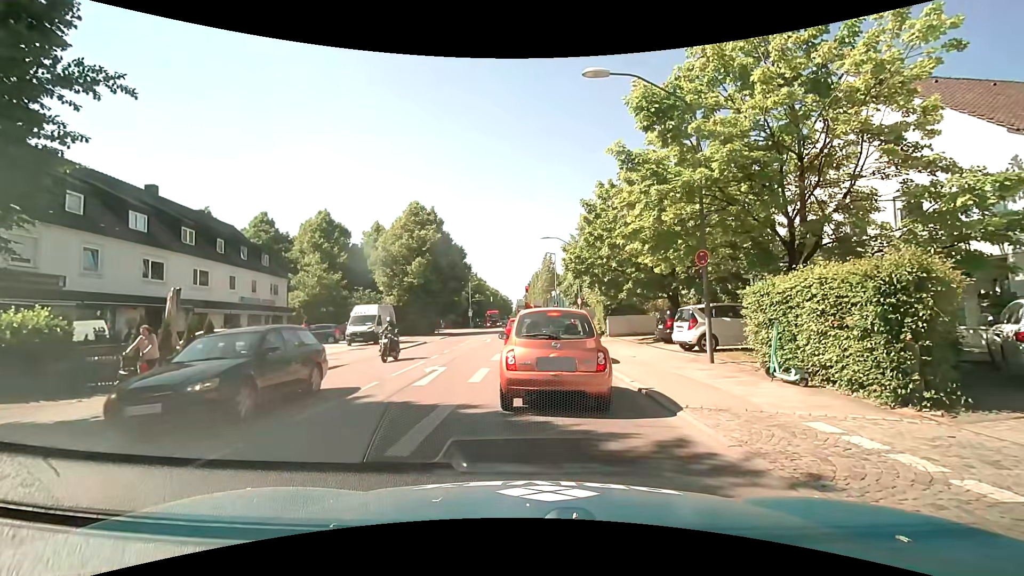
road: secondary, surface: asphalt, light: Day
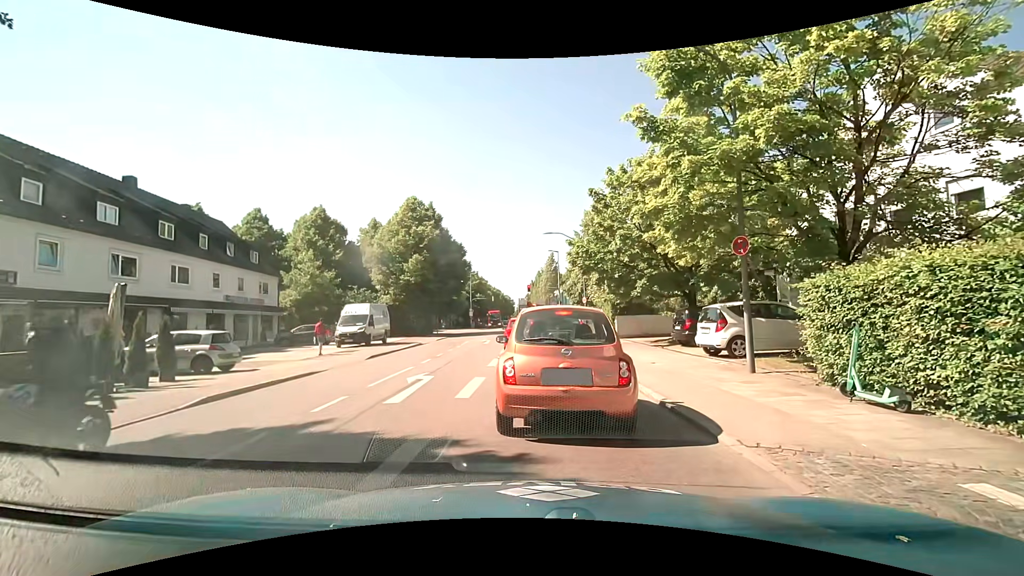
(0.0, +2.2) m; 0°
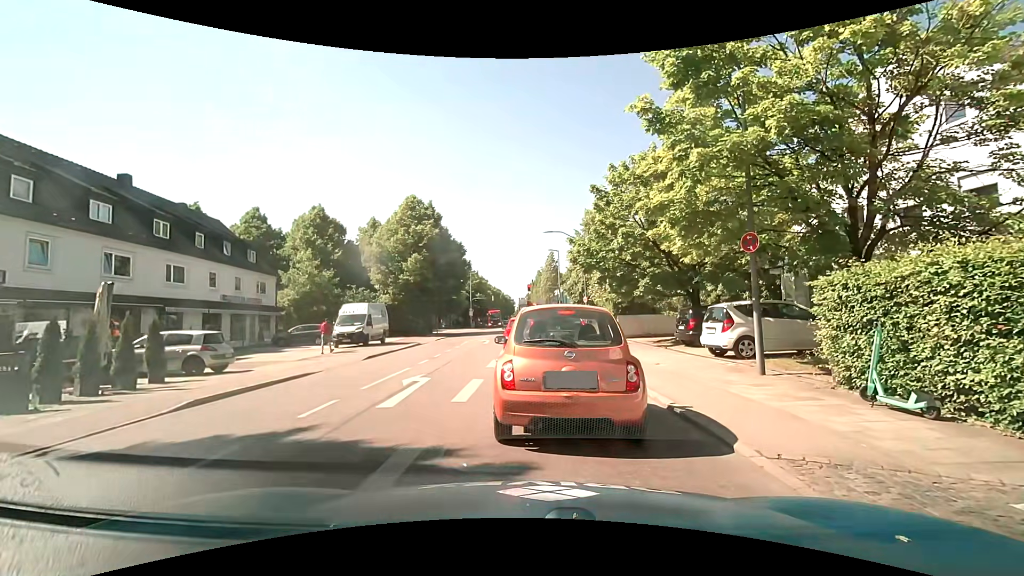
(0.0, +0.4) m; 0°
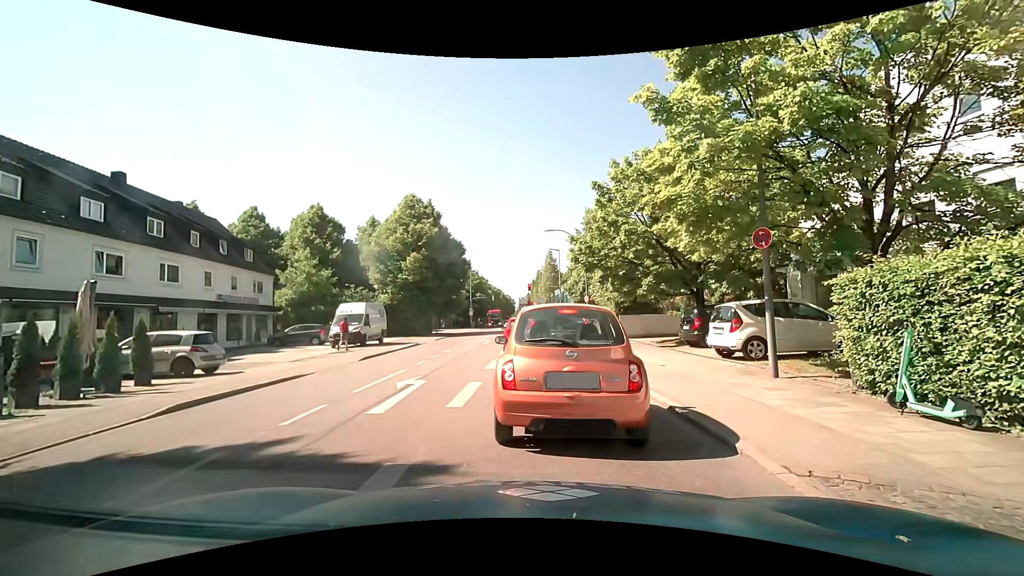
(0.0, +0.5) m; 0°
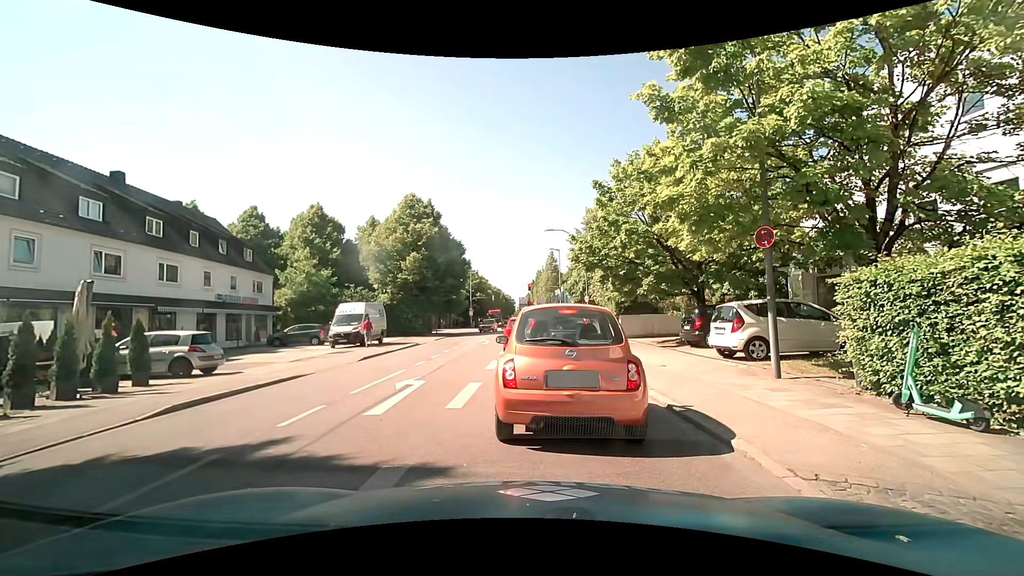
(0.0, +0.2) m; 0°
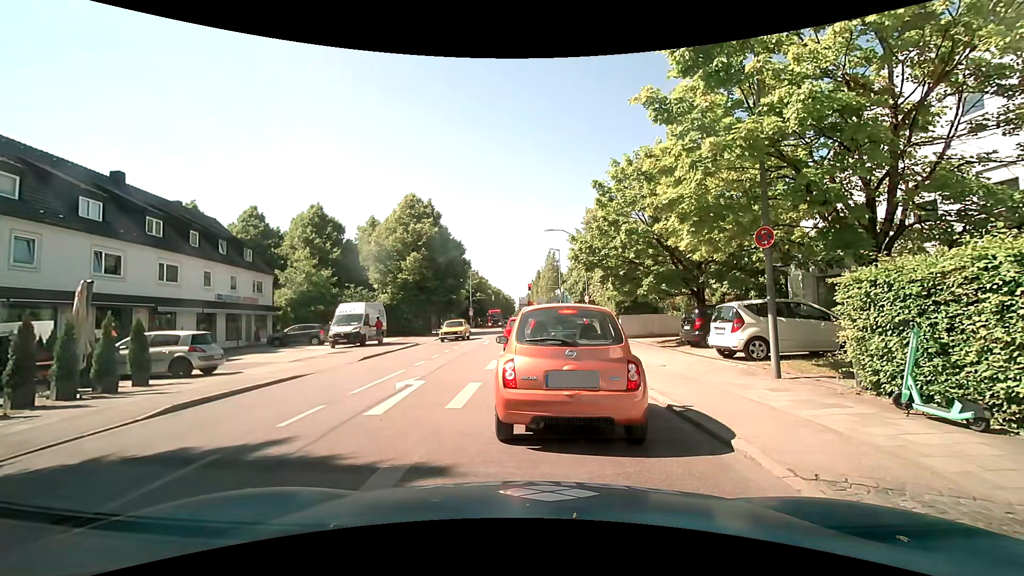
(0.0, 0.0) m; 0°
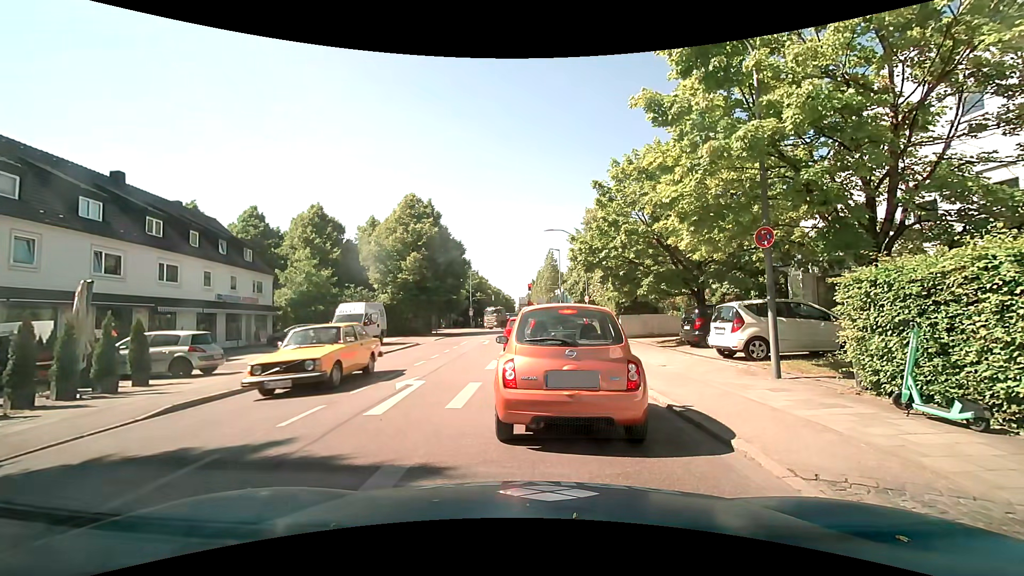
(0.0, 0.0) m; 0°
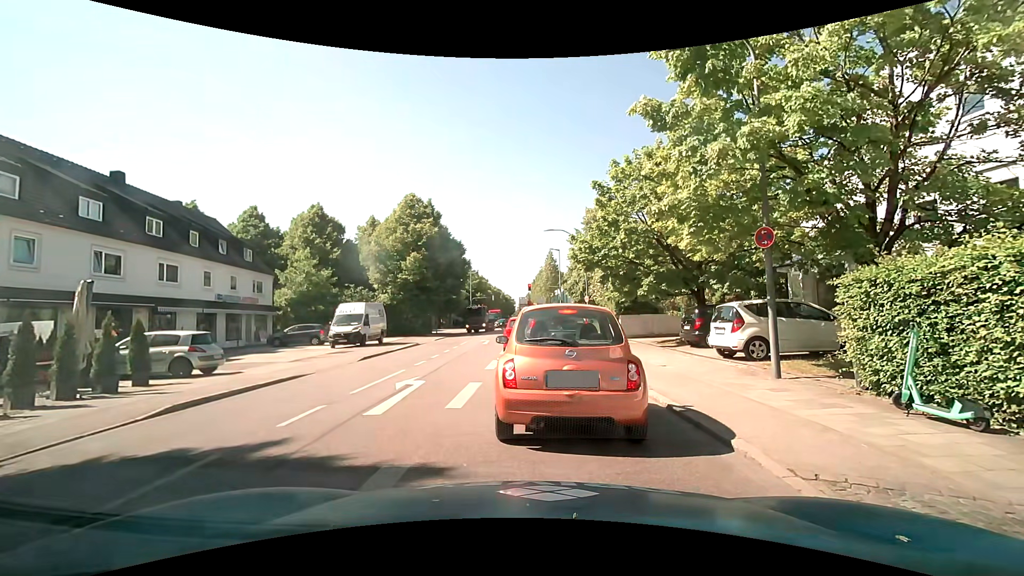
(0.0, 0.0) m; 0°
